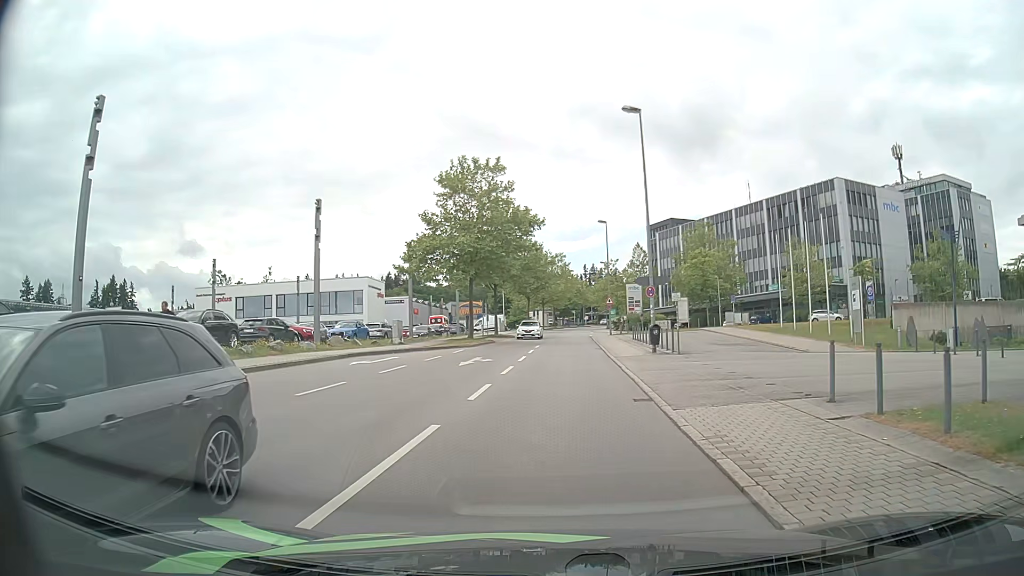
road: residential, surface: asphalt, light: Day
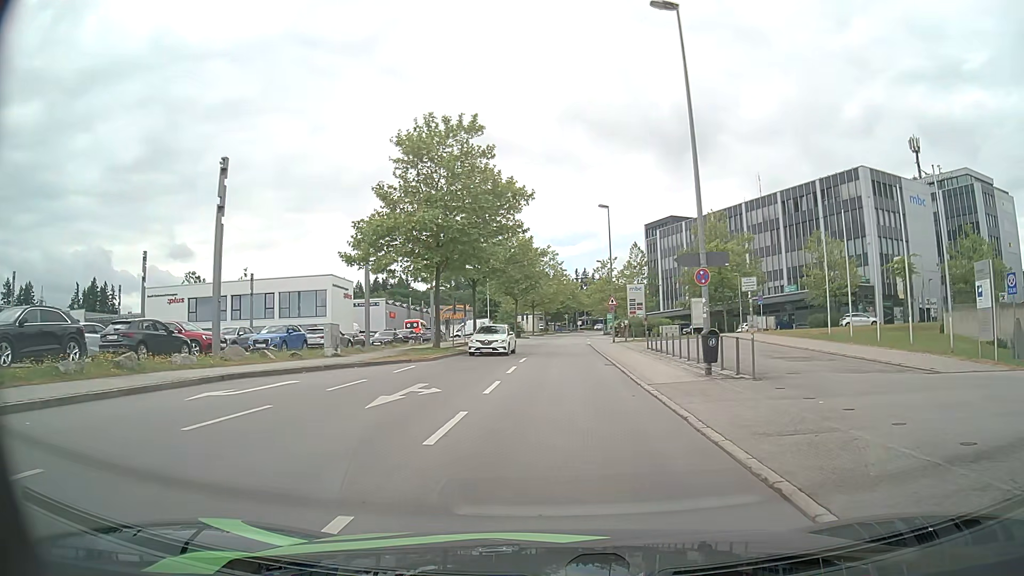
(+0.1, +10.5) m; +1°
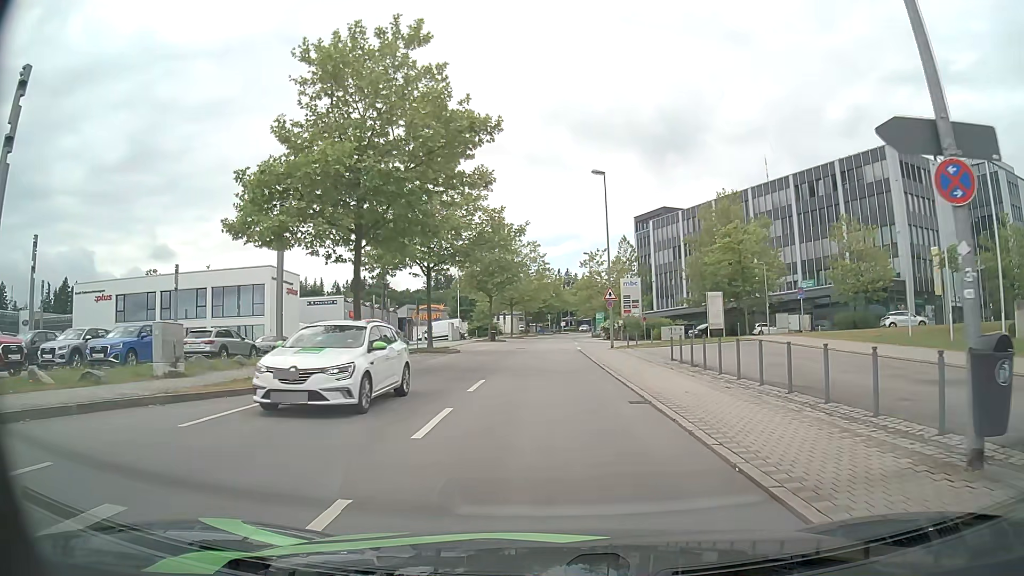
(+0.2, +11.7) m; +2°
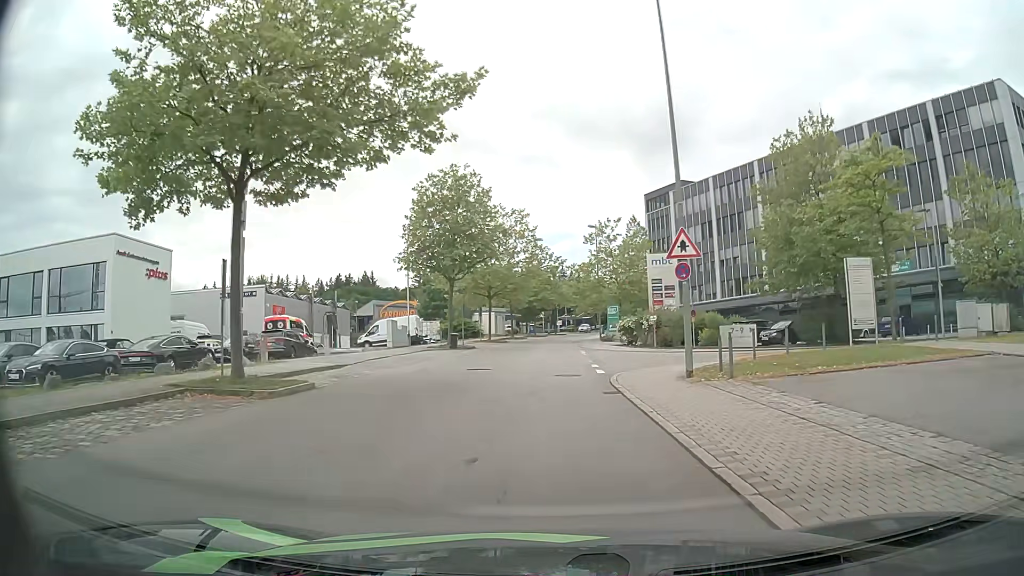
(+0.2, +22.7) m; 0°
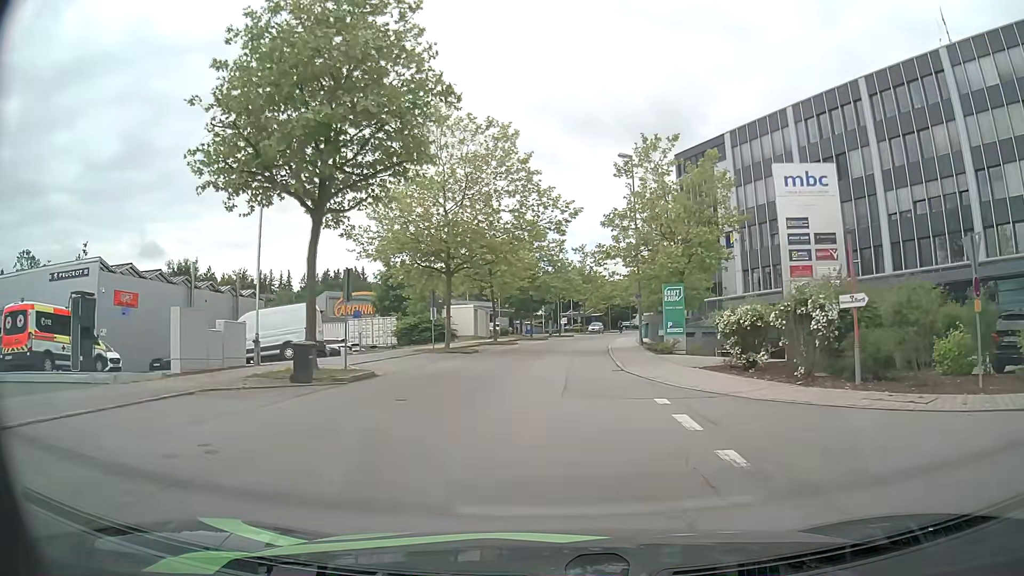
(0.0, +26.0) m; 0°
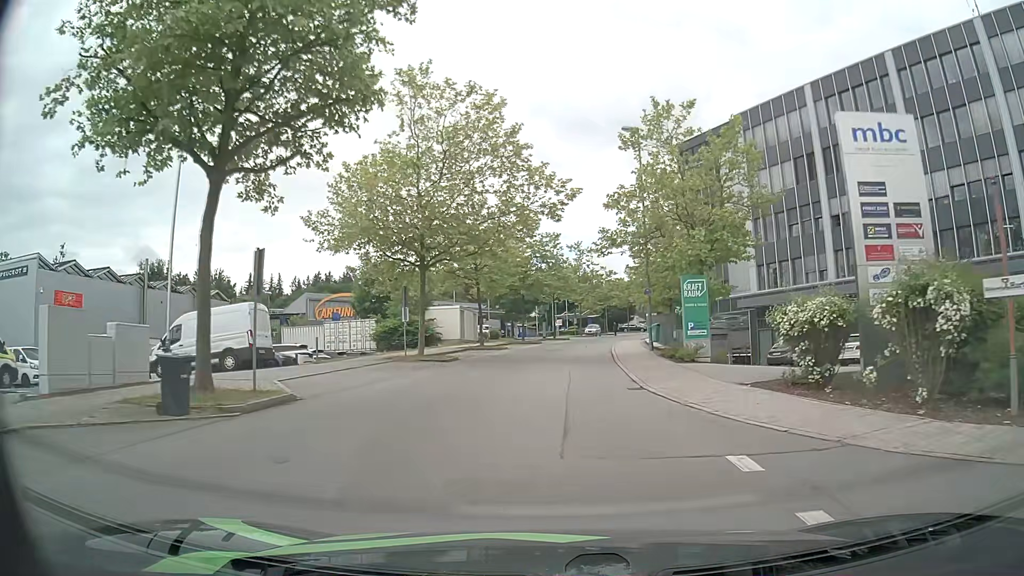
(0.0, +5.5) m; +1°
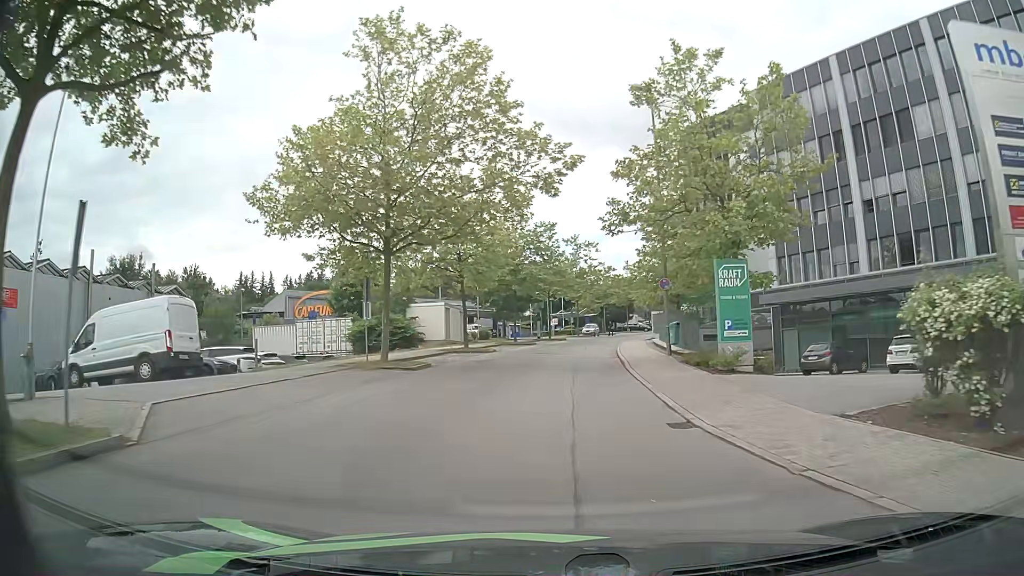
(0.0, +5.6) m; 0°
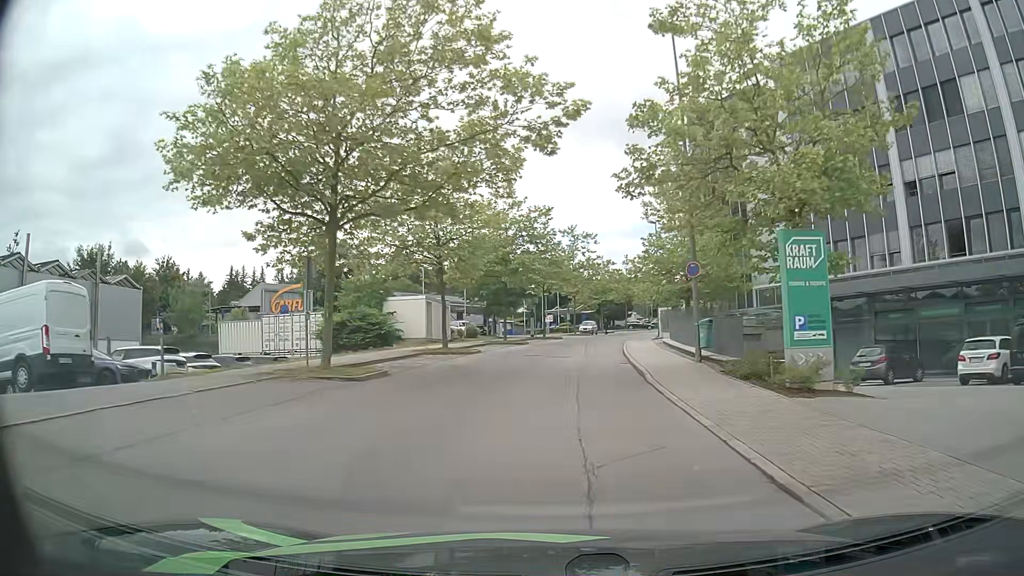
(0.0, +5.7) m; 0°
